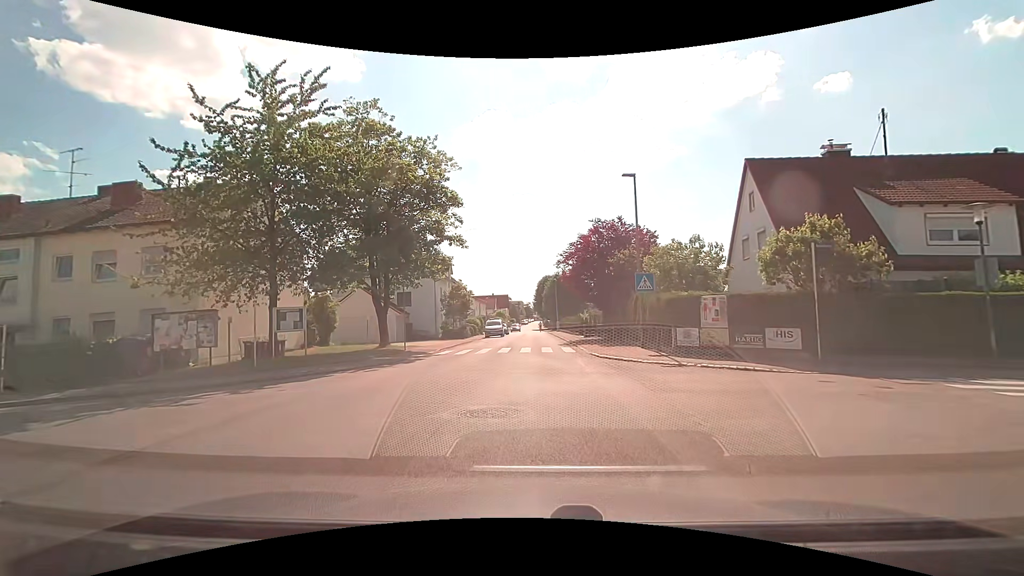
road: unclassified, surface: asphalt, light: Day
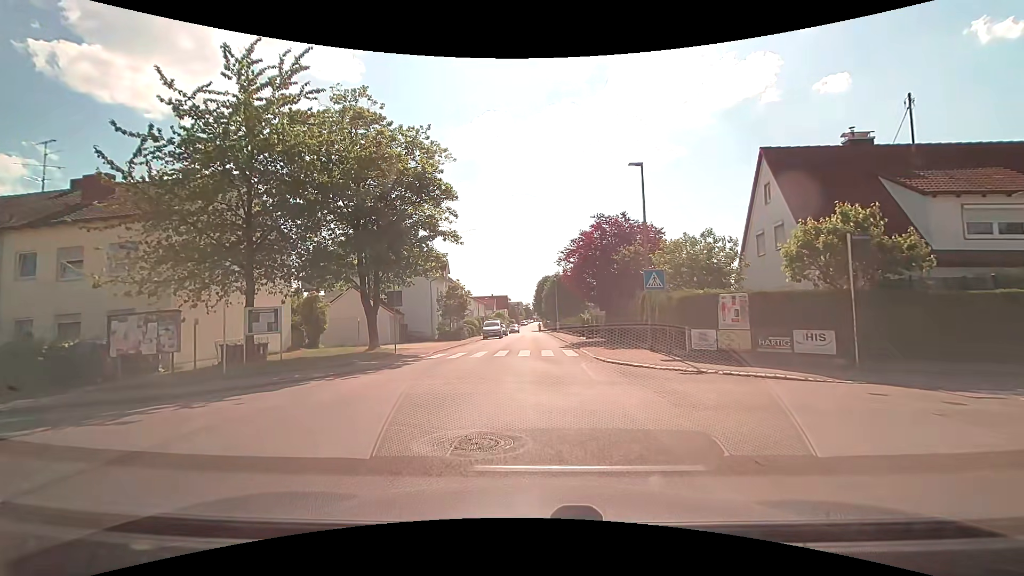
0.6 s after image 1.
(0.0, +1.7) m; -2°
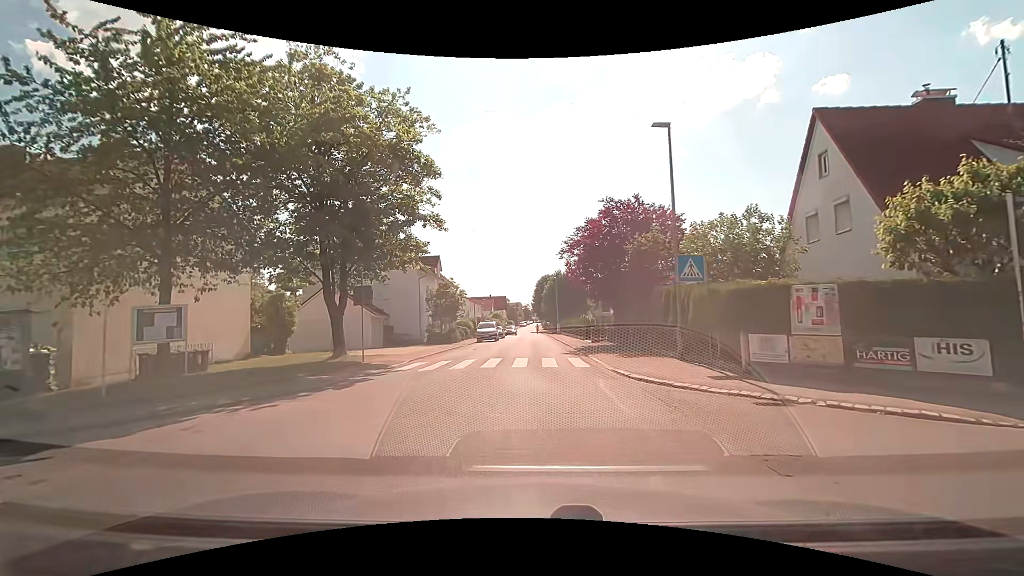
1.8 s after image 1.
(+0.1, +4.4) m; +2°
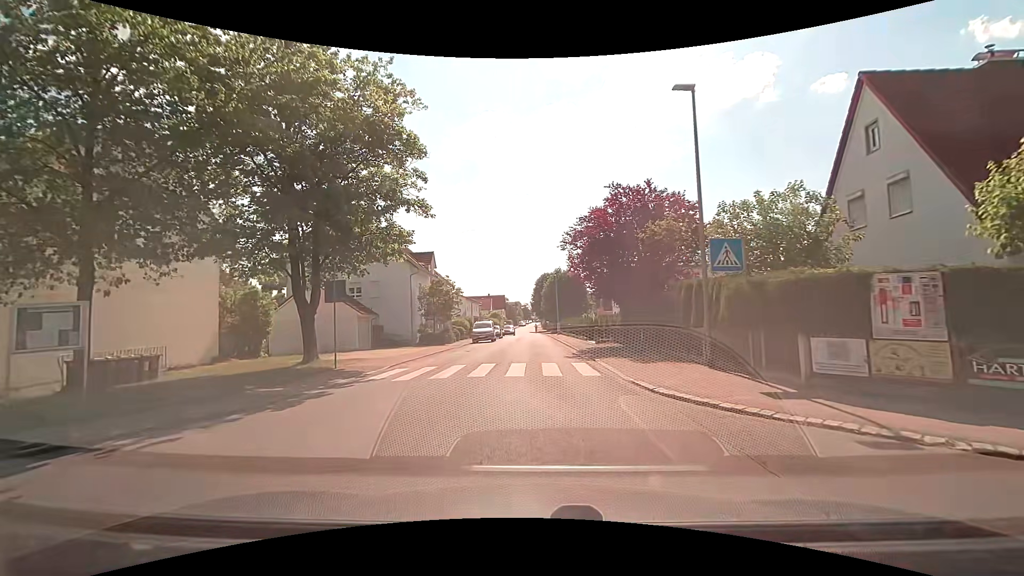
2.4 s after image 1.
(0.0, +2.6) m; -1°
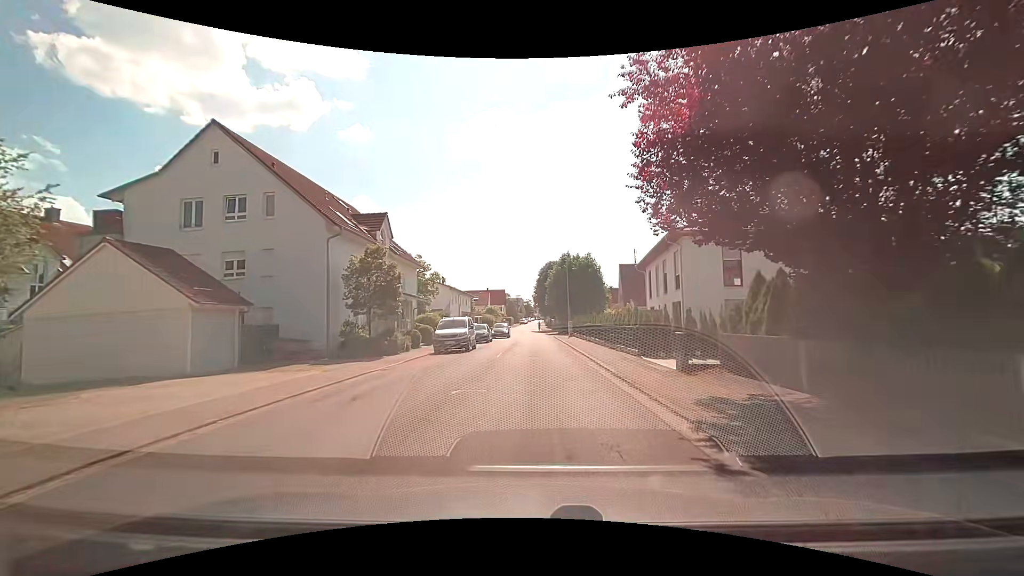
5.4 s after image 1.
(+0.2, +16.8) m; 0°
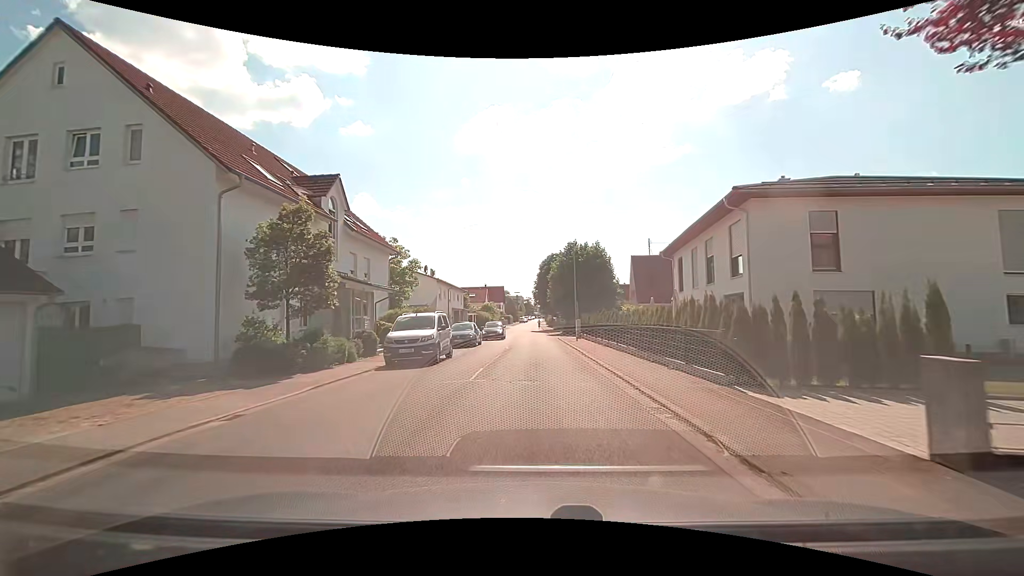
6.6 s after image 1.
(0.0, +8.3) m; 0°
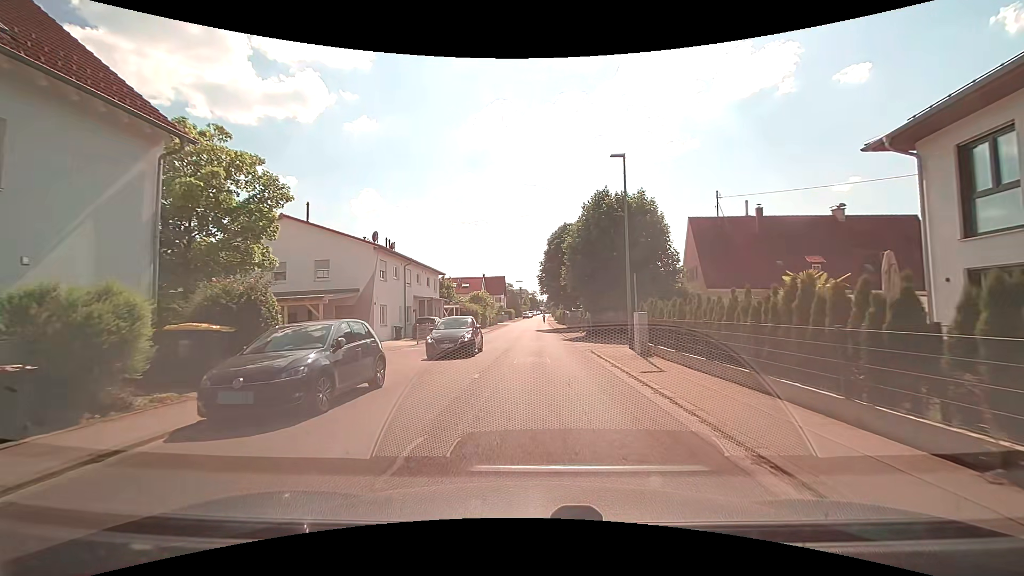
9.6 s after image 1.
(-0.1, +21.1) m; -1°
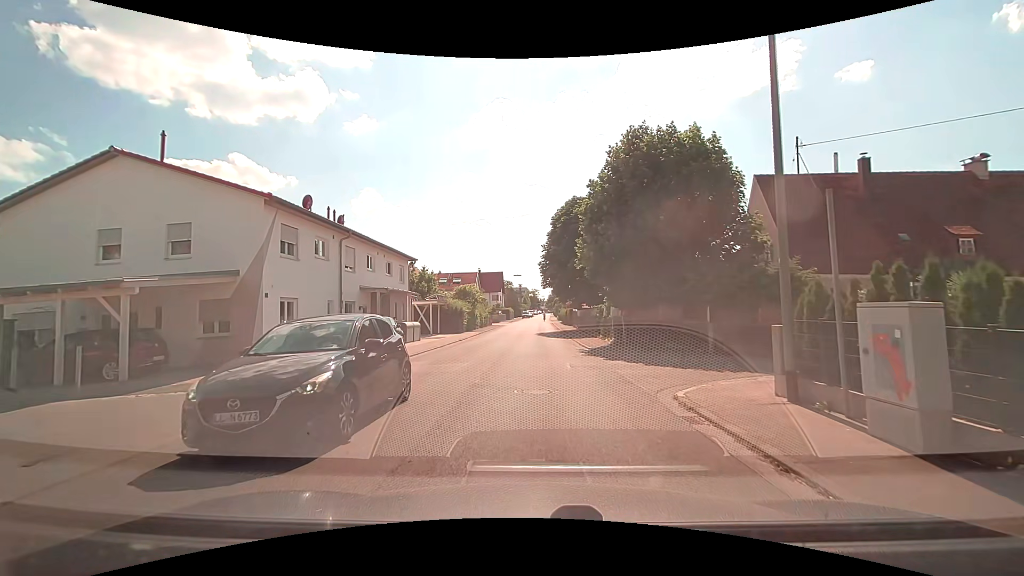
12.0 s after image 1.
(0.0, +11.8) m; 0°
(0, +10) (0, +20) (0, +30) (0, +40) (0, +50) (+1, +60) (+1, +70) (+1, +80) (+1, +90) (+2, +100) m
